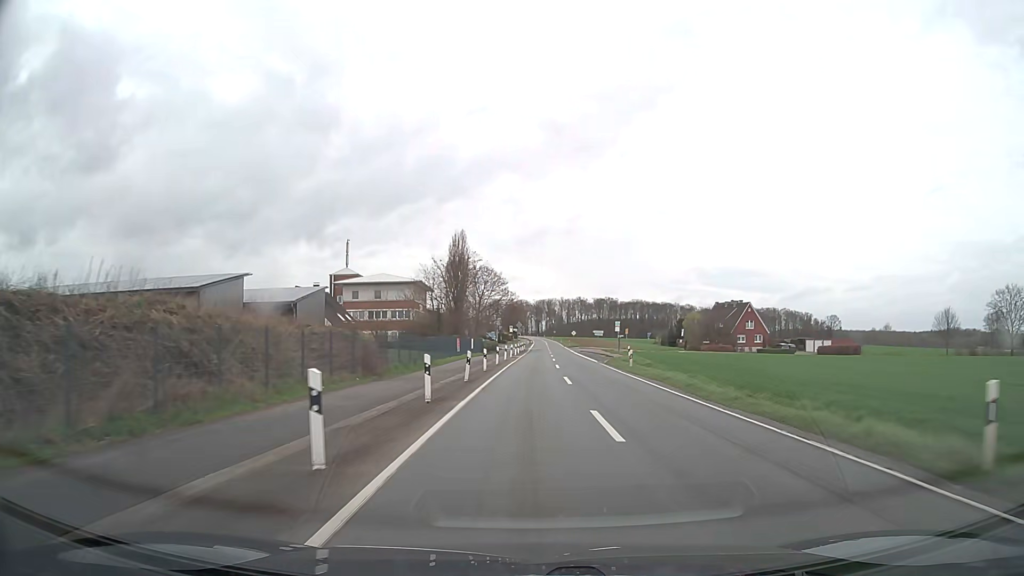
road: secondary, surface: asphalt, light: Day
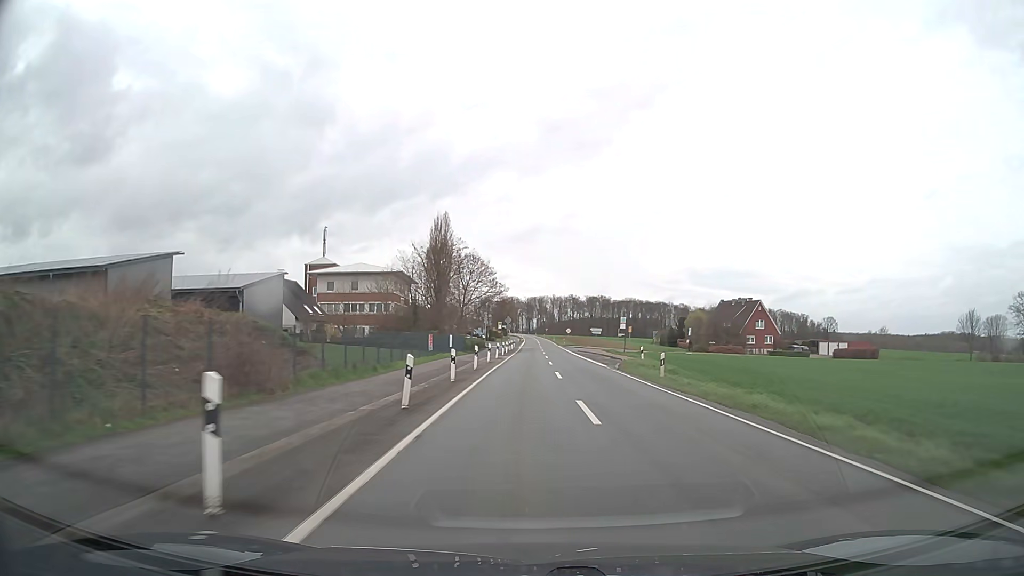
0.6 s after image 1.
(0.0, +10.5) m; +1°
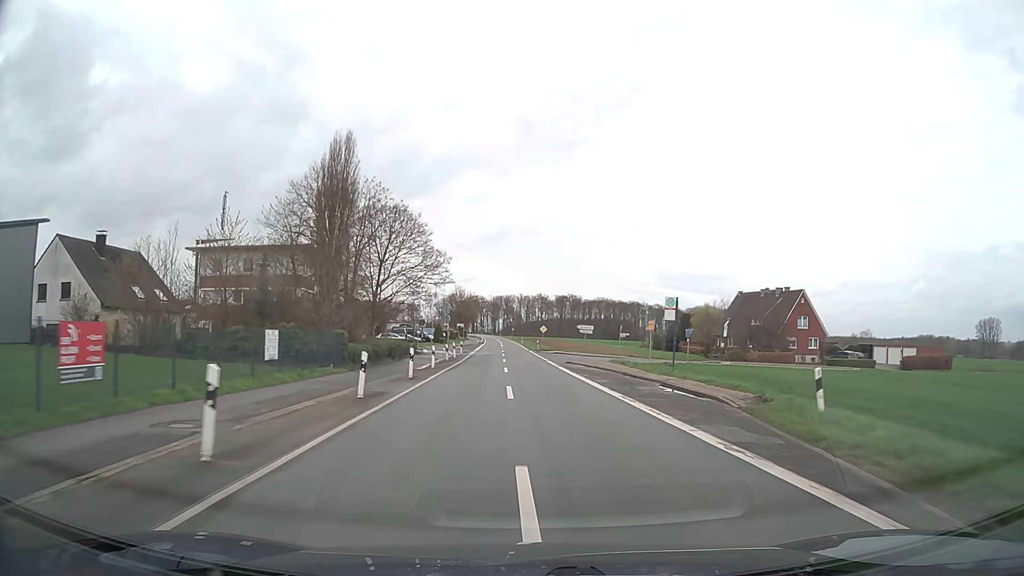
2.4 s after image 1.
(+1.1, +31.8) m; +3°
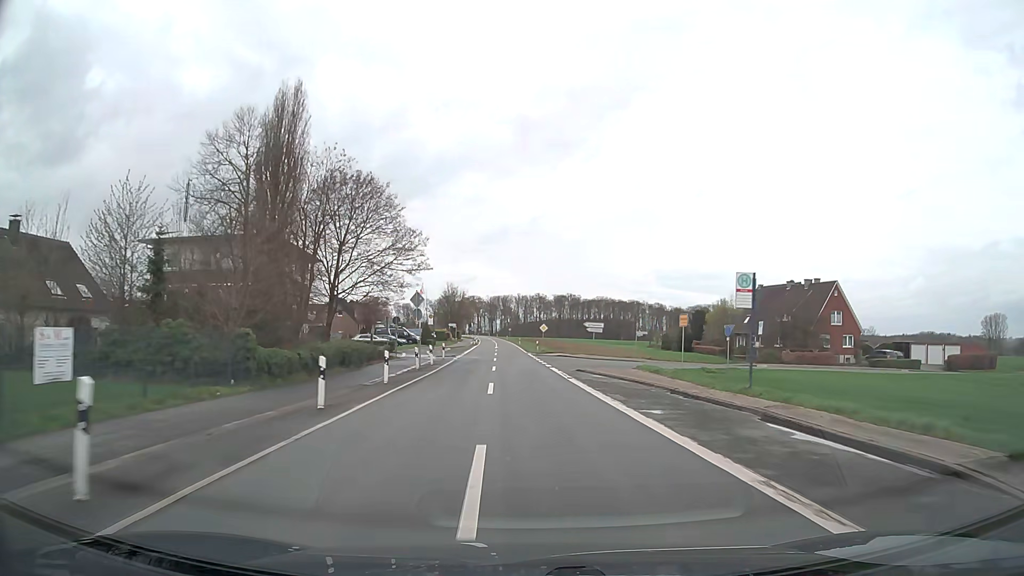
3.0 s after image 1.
(0.0, +10.7) m; 0°
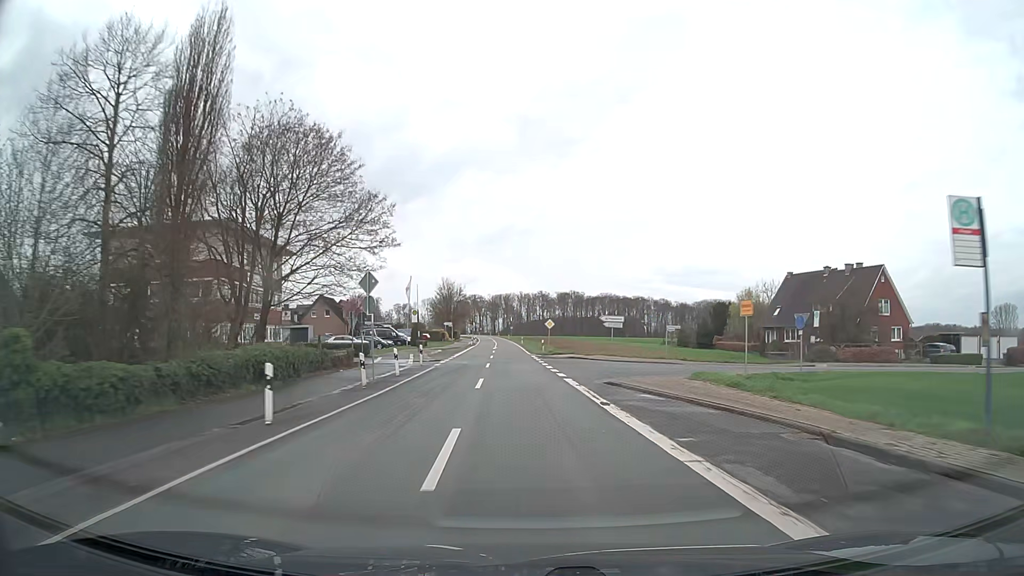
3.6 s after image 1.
(0.0, +10.7) m; 0°
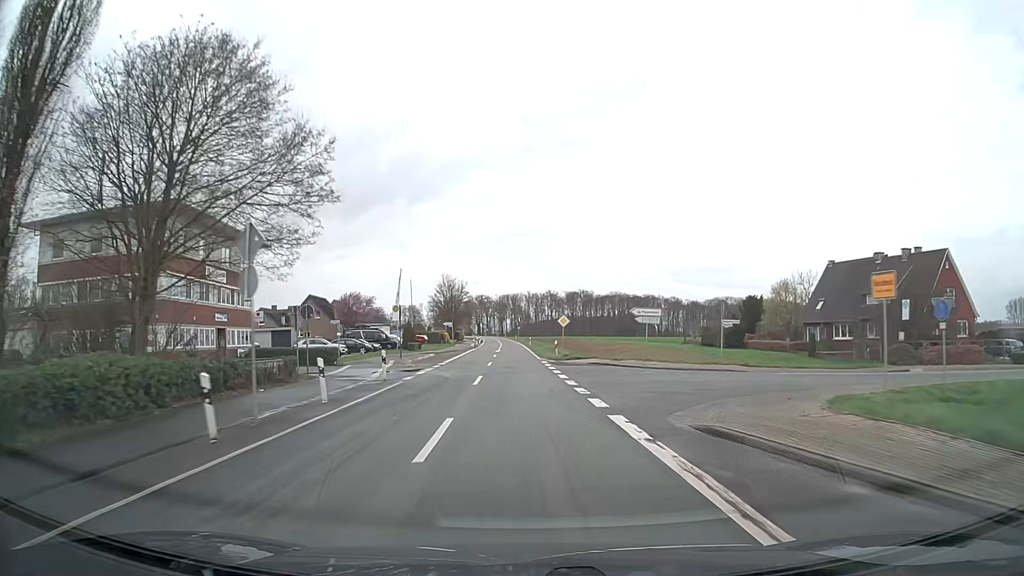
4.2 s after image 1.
(-0.1, +10.7) m; -1°
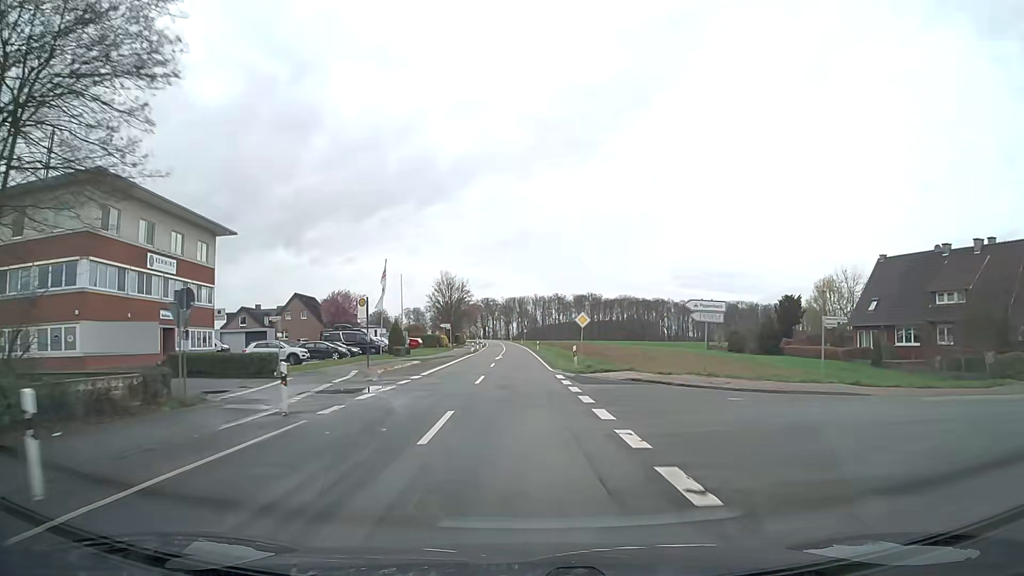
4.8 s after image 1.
(-0.1, +10.7) m; 0°
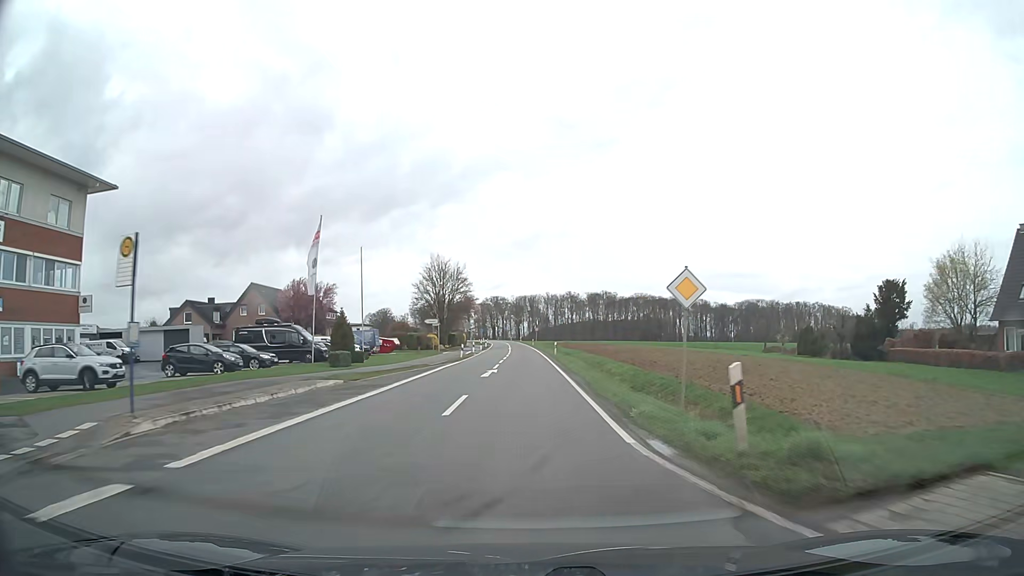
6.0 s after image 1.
(-0.2, +21.4) m; -1°
